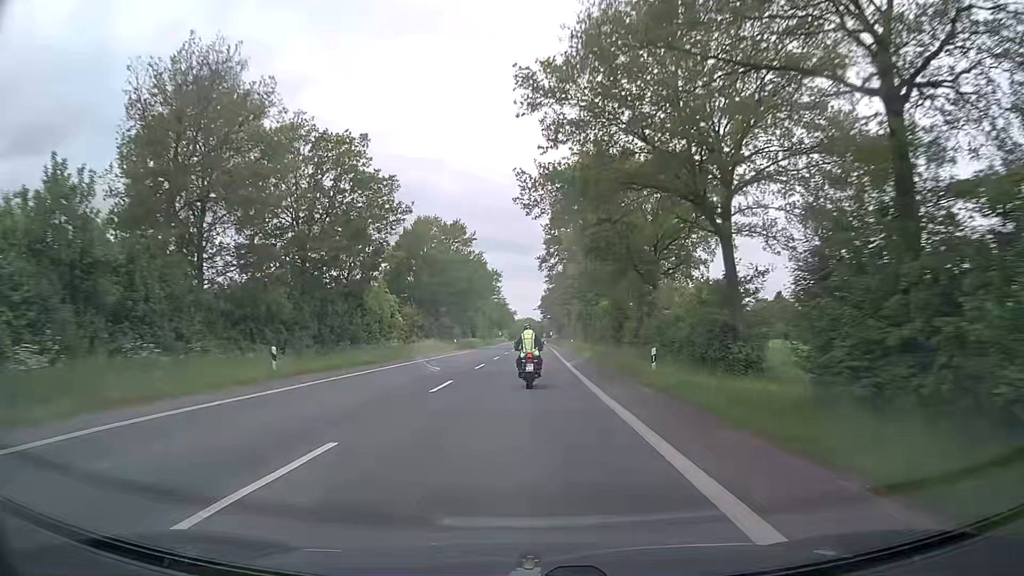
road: secondary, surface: asphalt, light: Day
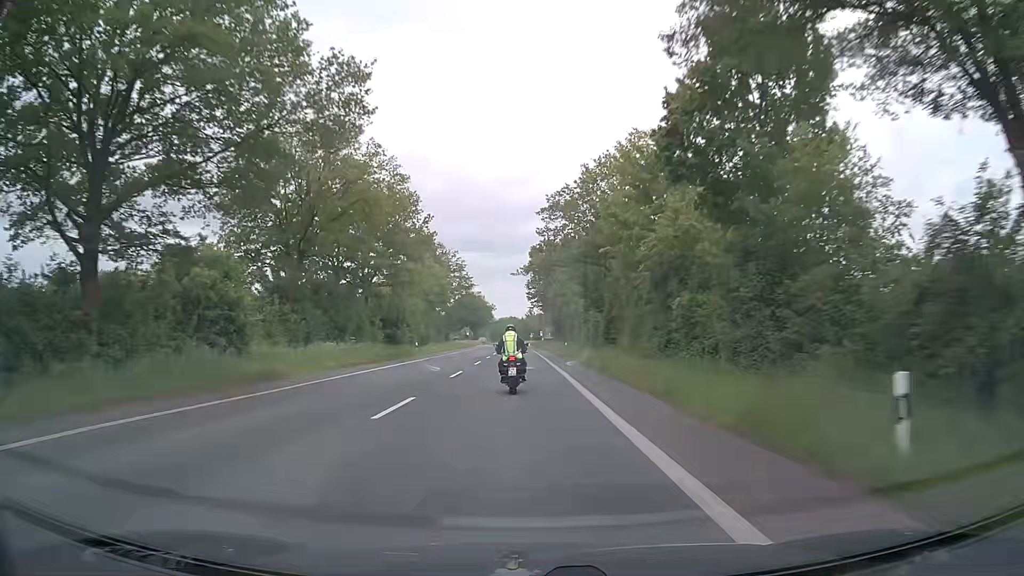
(+0.9, +65.6) m; +1°
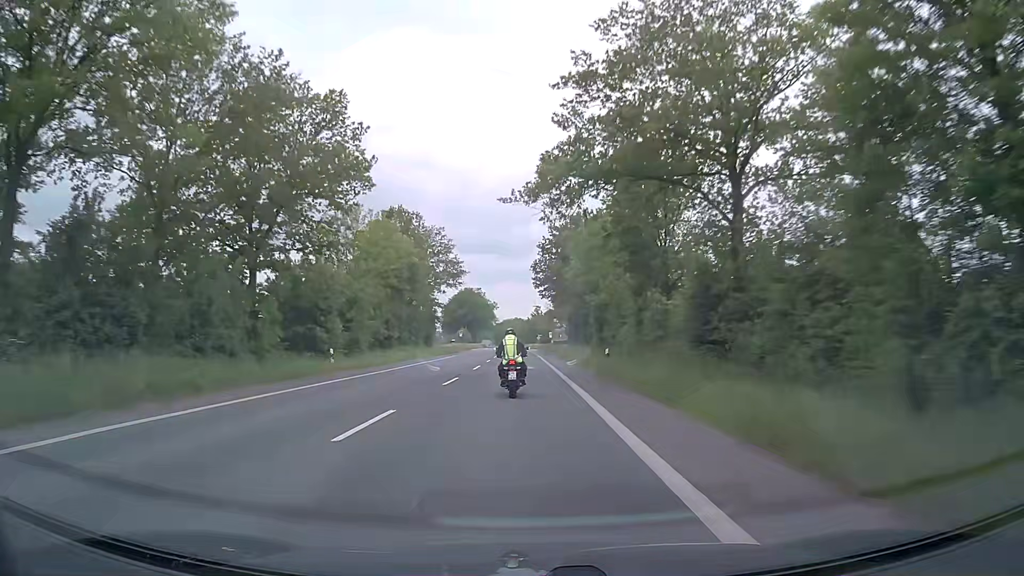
(-0.1, +26.4) m; -1°
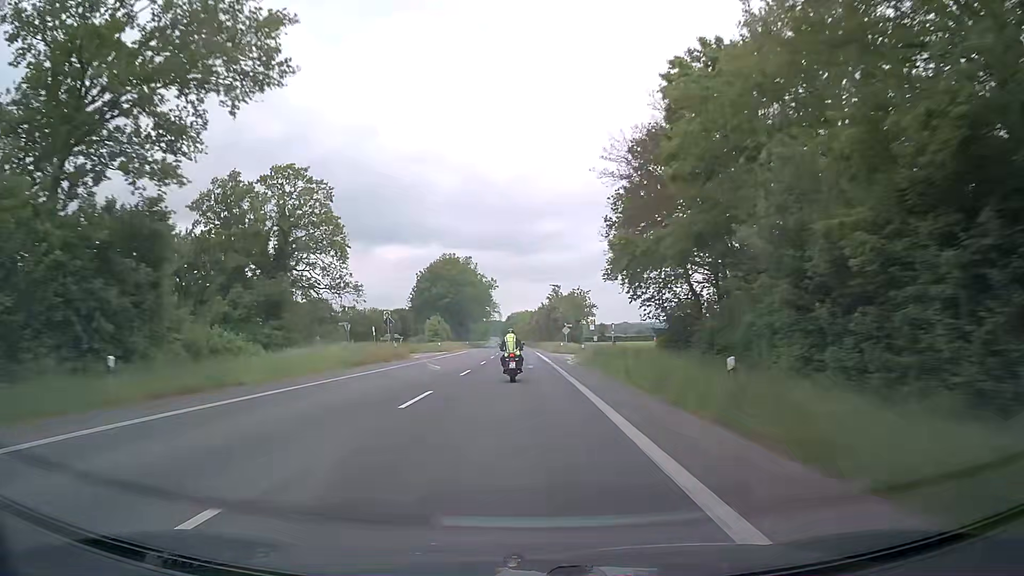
(-0.2, +68.8) m; -1°
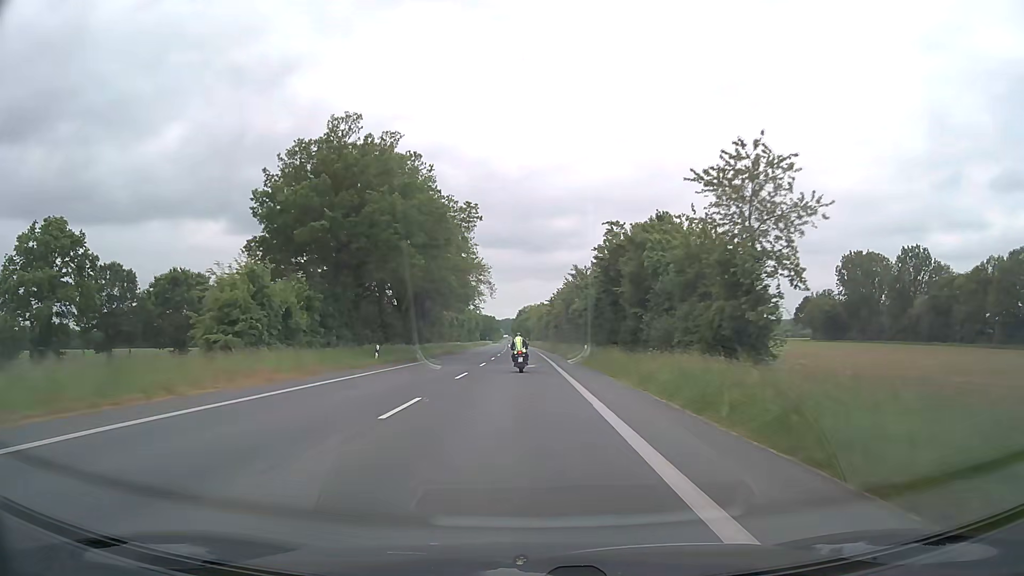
(-0.6, +74.6) m; -1°
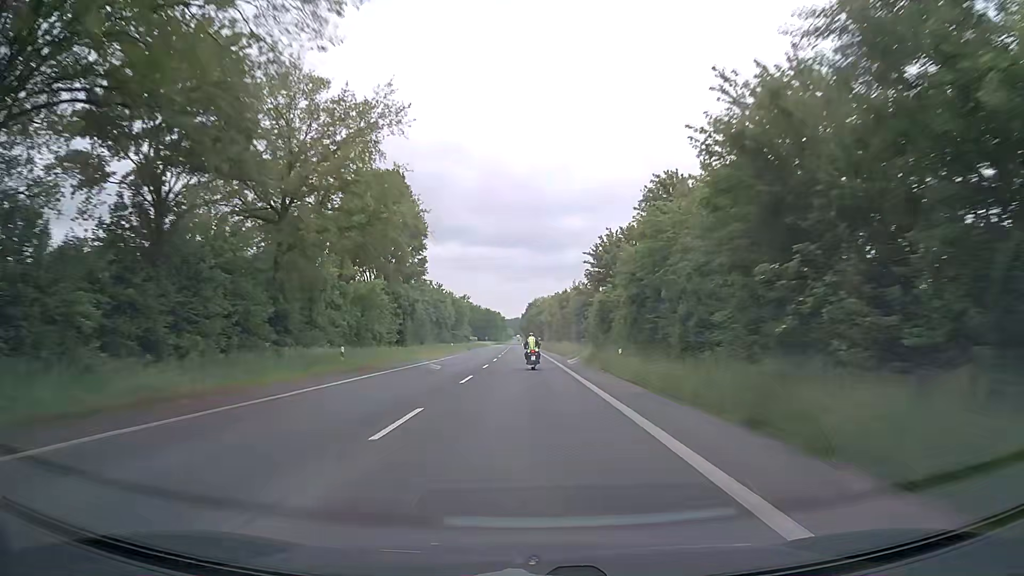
(-0.8, +63.0) m; -1°
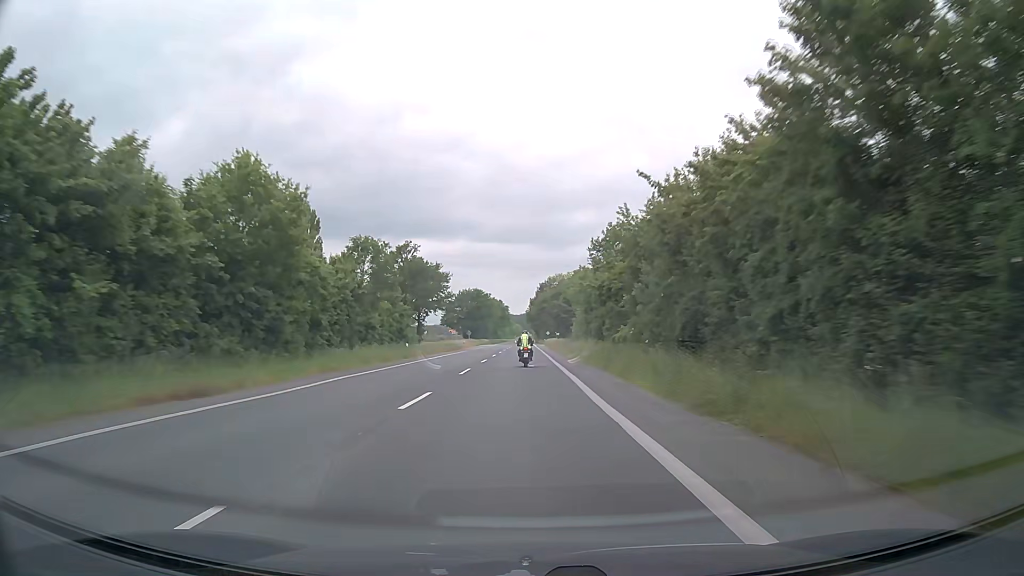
(-0.5, +80.5) m; -1°
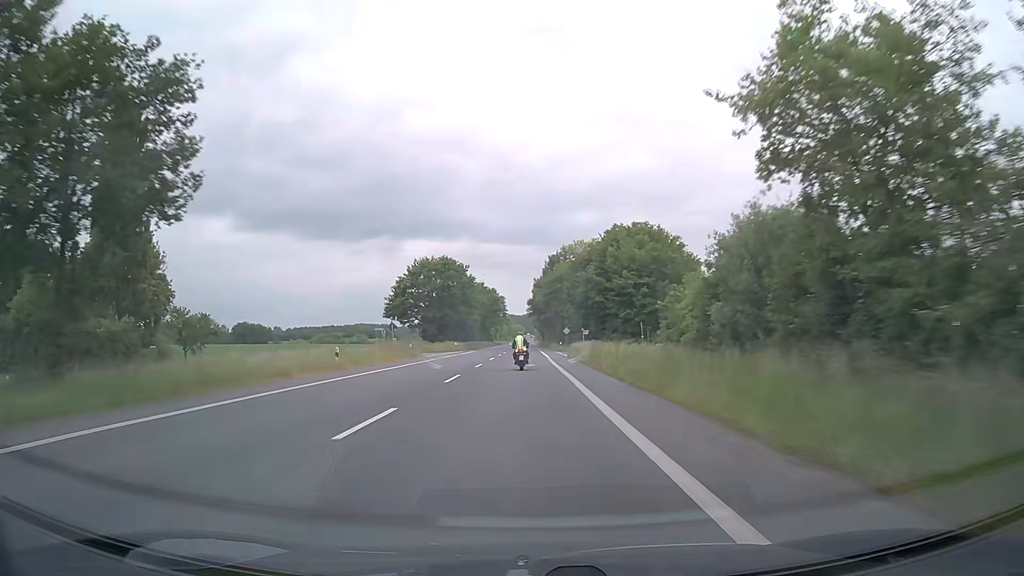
(-0.2, +64.6) m; -1°
(0, +10) (0, +20) (0, +30) (0, +40) (0, +50) (0, +60) (0, +70) (0, +80) (0, +90) (0, +100) m
